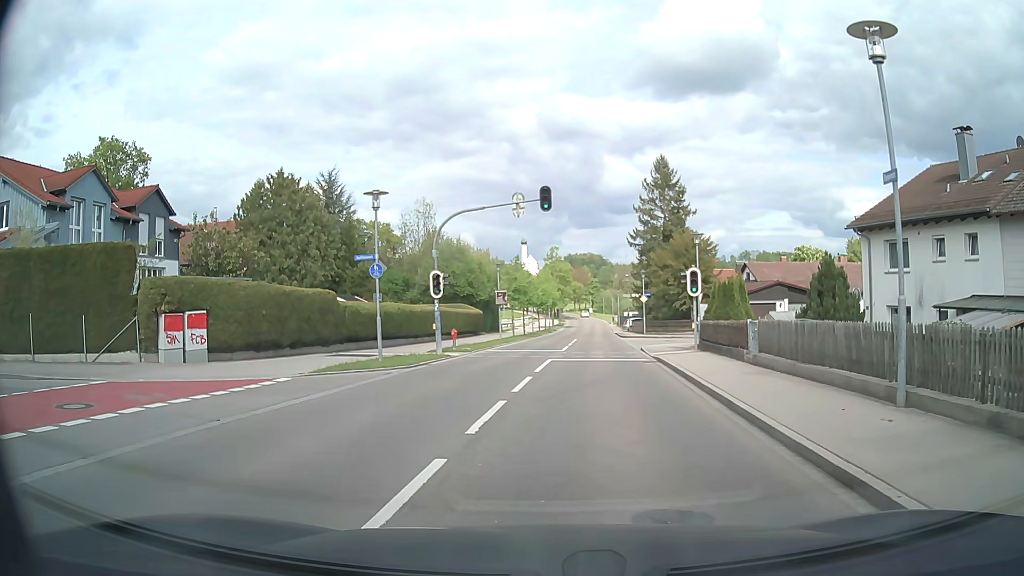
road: tertiary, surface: asphalt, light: Day
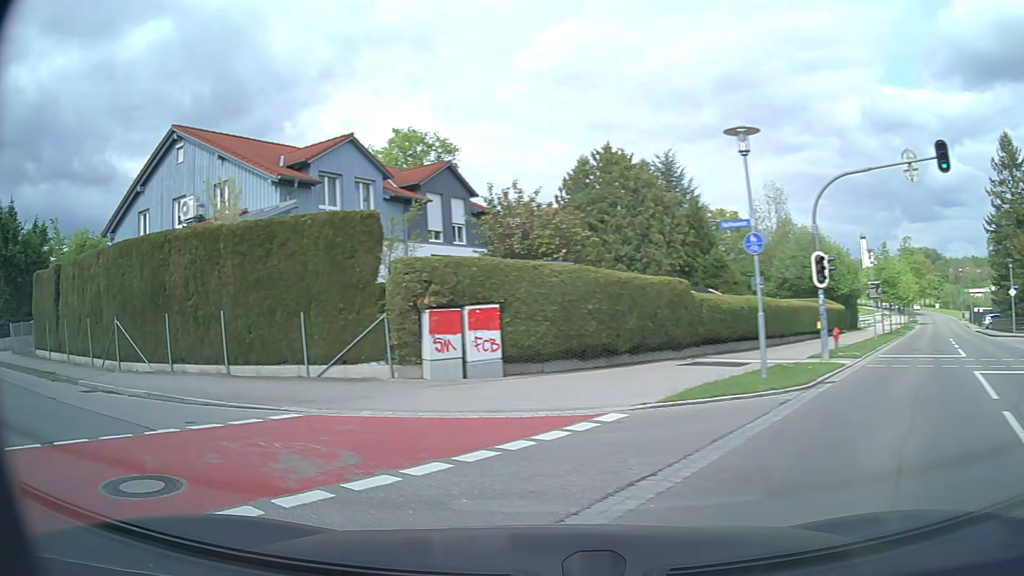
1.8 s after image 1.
(-1.3, +6.4) m; -27°
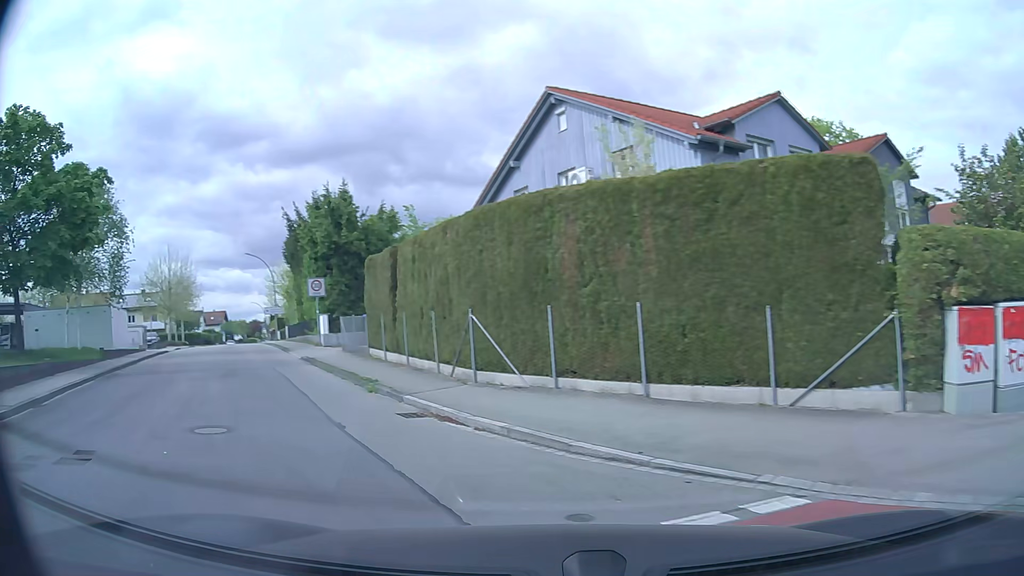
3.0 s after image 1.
(-1.6, +4.8) m; -36°
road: residential
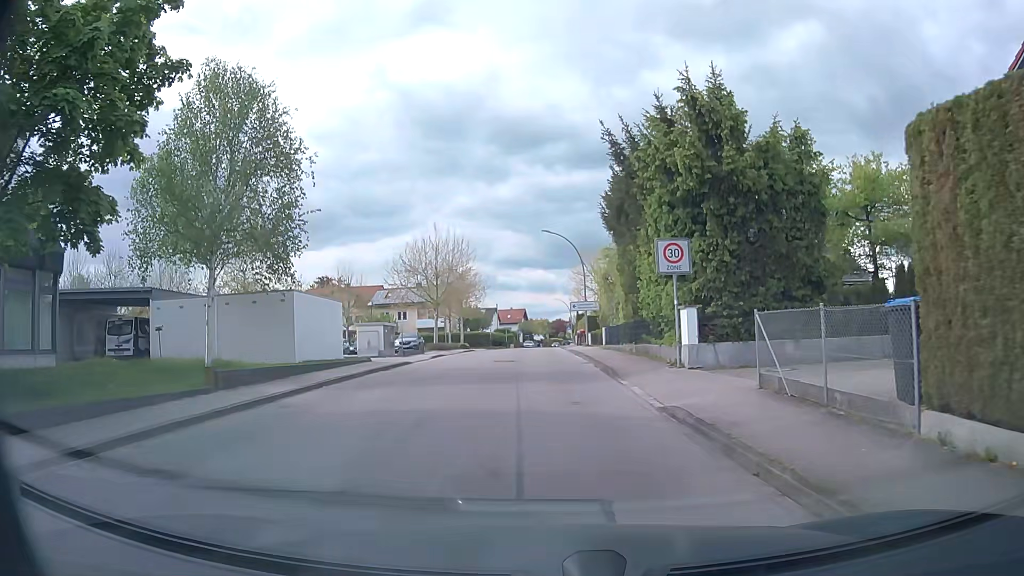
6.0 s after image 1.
(-5.5, +14.6) m; -26°
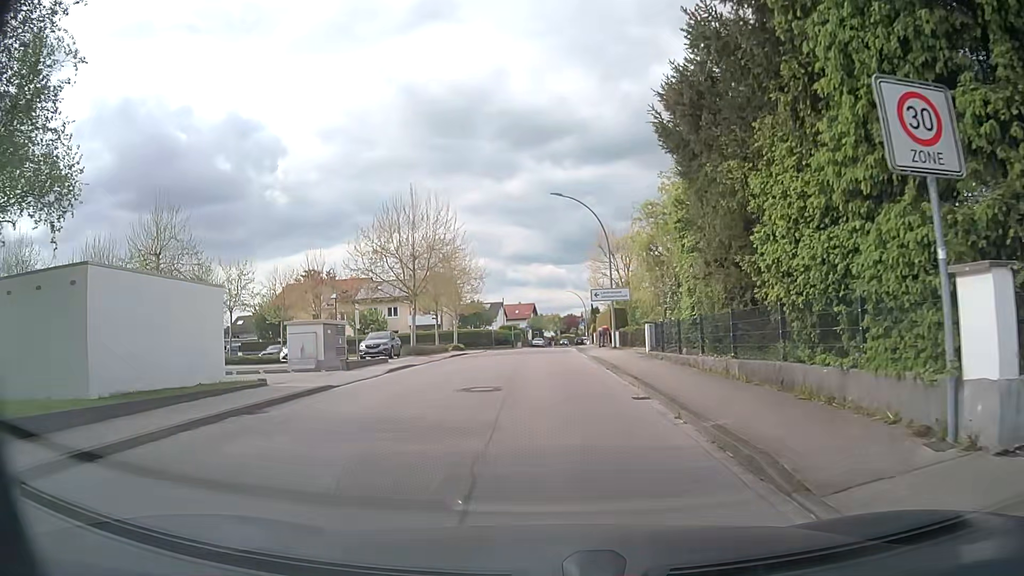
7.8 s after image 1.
(-0.1, +11.9) m; -1°
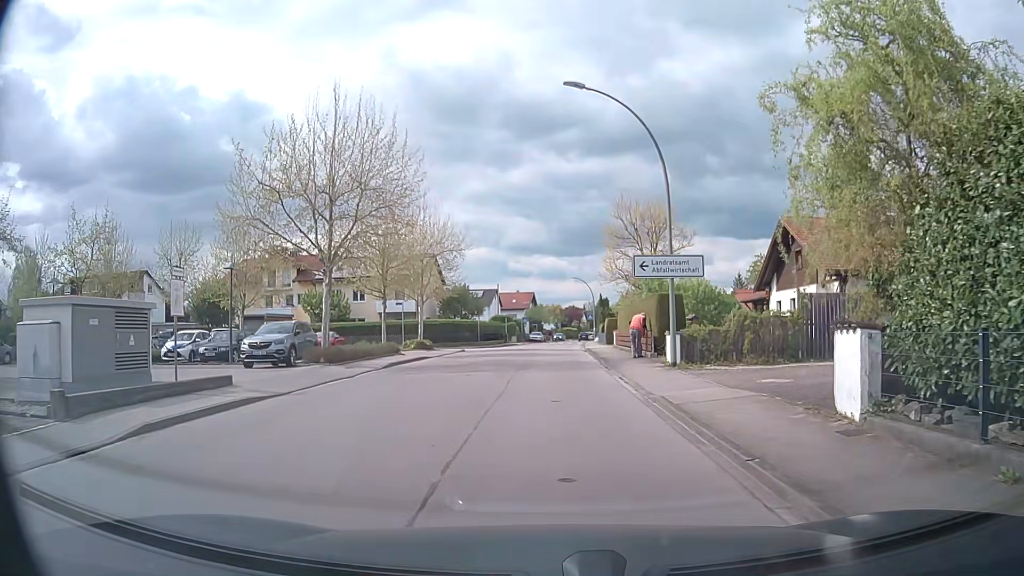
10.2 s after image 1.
(-0.1, +15.1) m; 0°
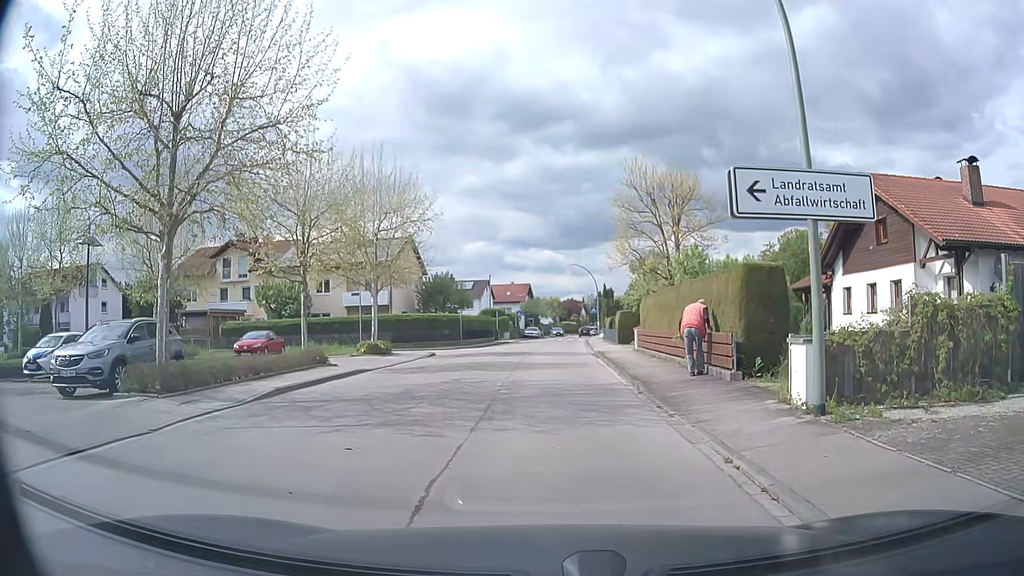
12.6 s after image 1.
(+0.1, +9.8) m; 0°
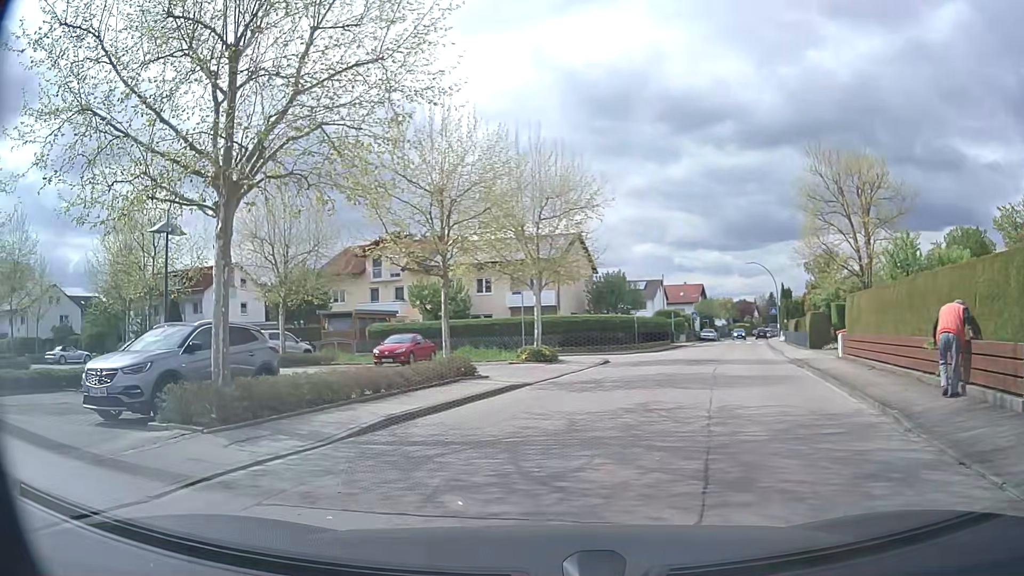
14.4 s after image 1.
(-0.3, +4.0) m; -15°
